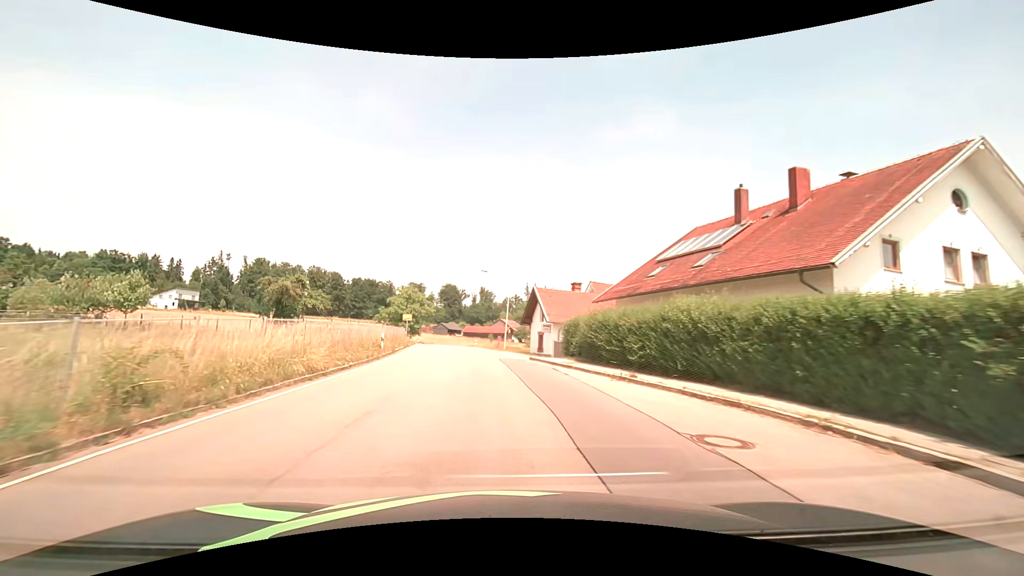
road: tertiary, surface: asphalt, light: Day
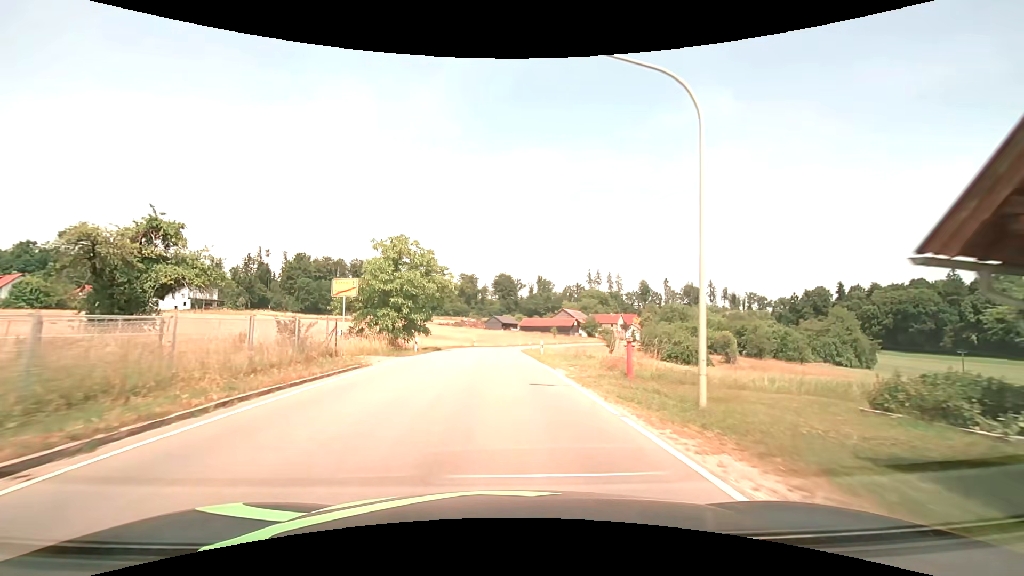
(-2.5, +37.8) m; -6°
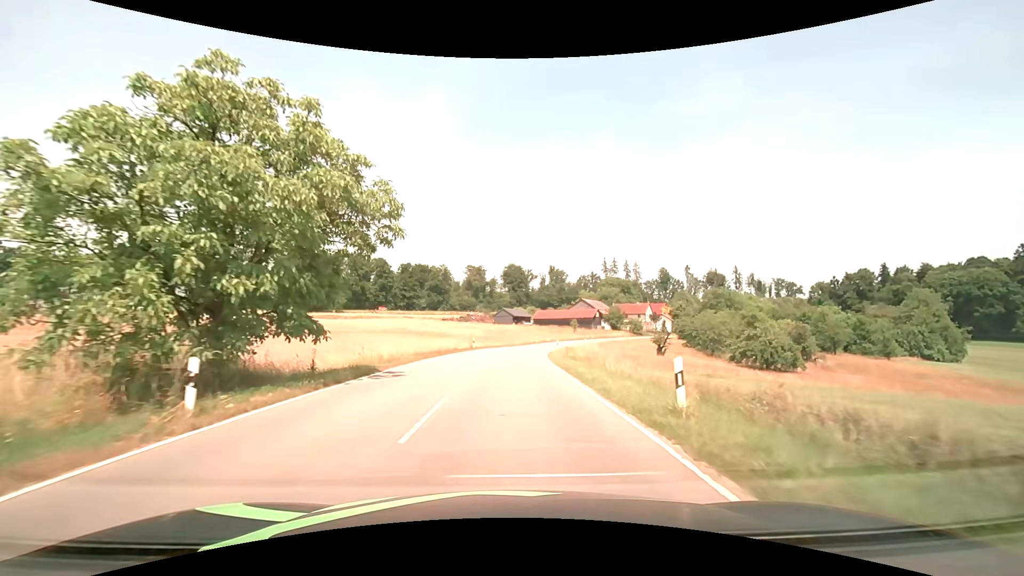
(-0.3, +23.3) m; -1°
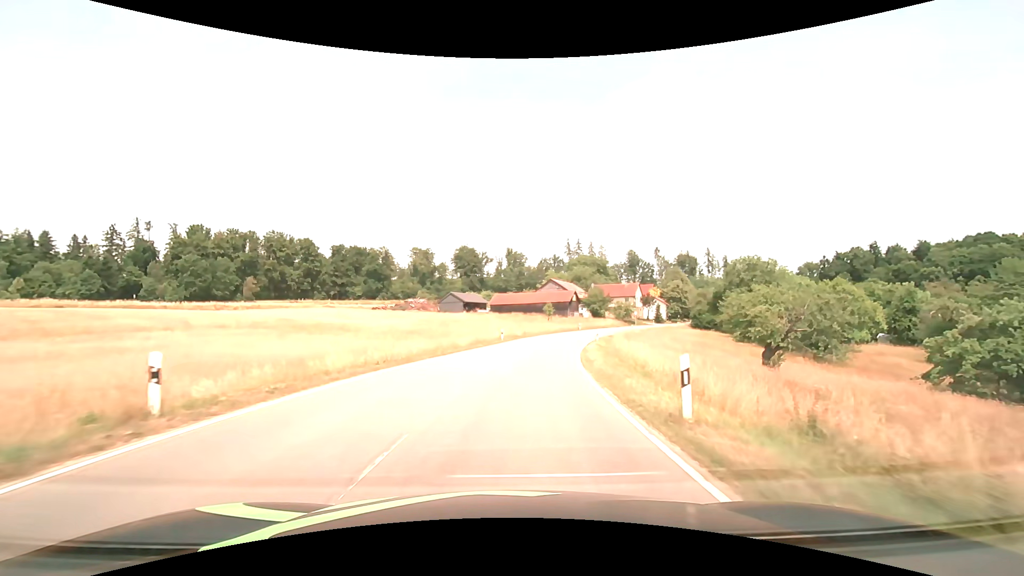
(+1.1, +39.5) m; +5°
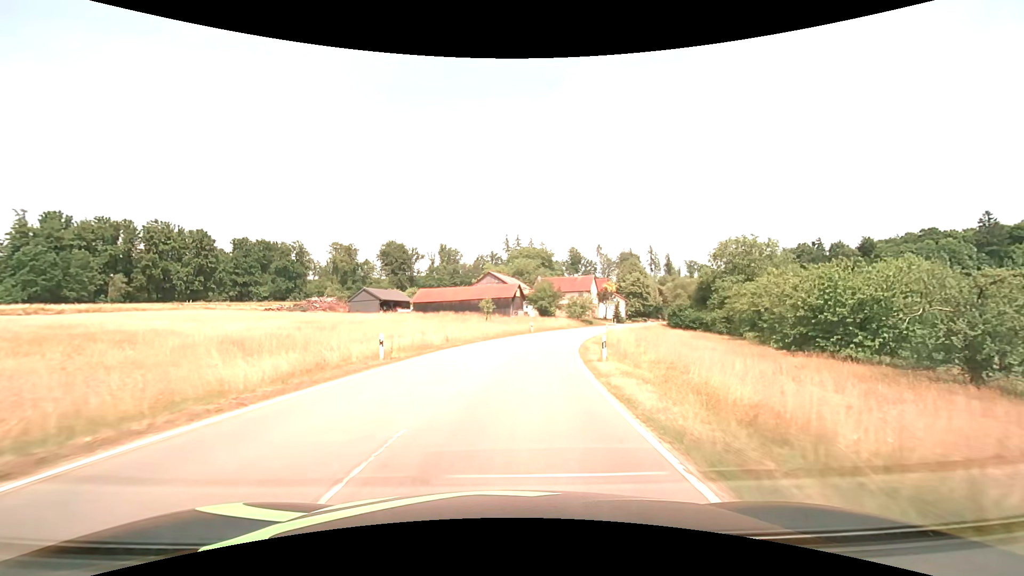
(+1.6, +23.9) m; +7°
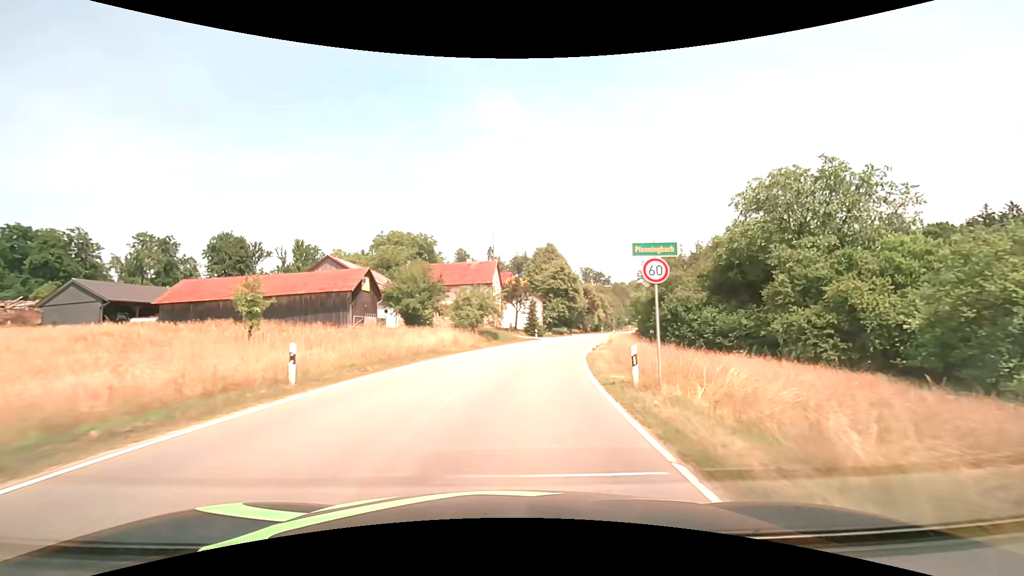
(+4.5, +40.9) m; +13°
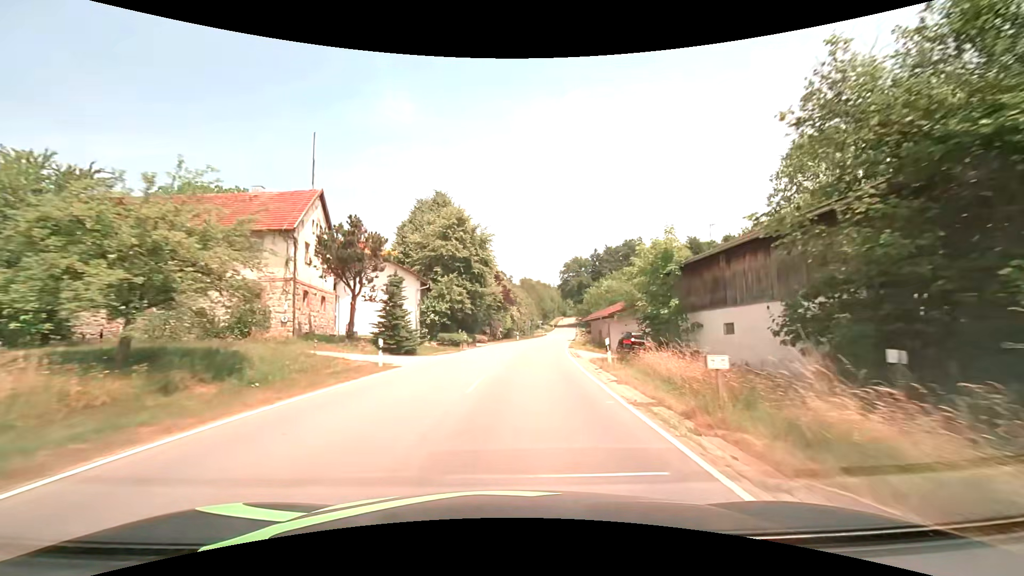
(+3.6, +34.6) m; +12°
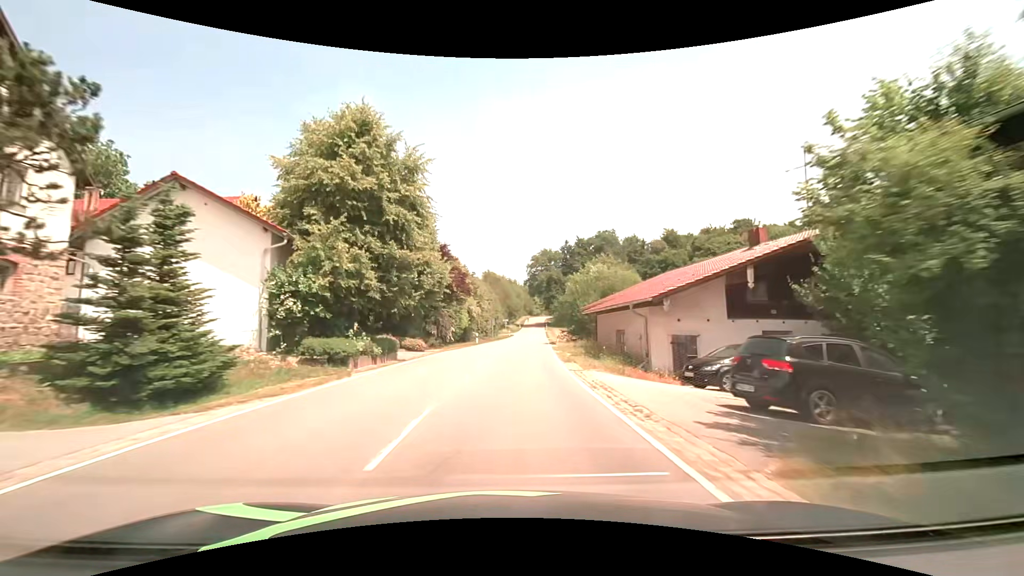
(+0.7, +17.7) m; +4°
(0, +10) (0, +20) (+1, +30) (+1, +40) (+2, +50) (+3, +60) (+4, +70) (+4, +80) (+5, +90) (+6, +100) m
